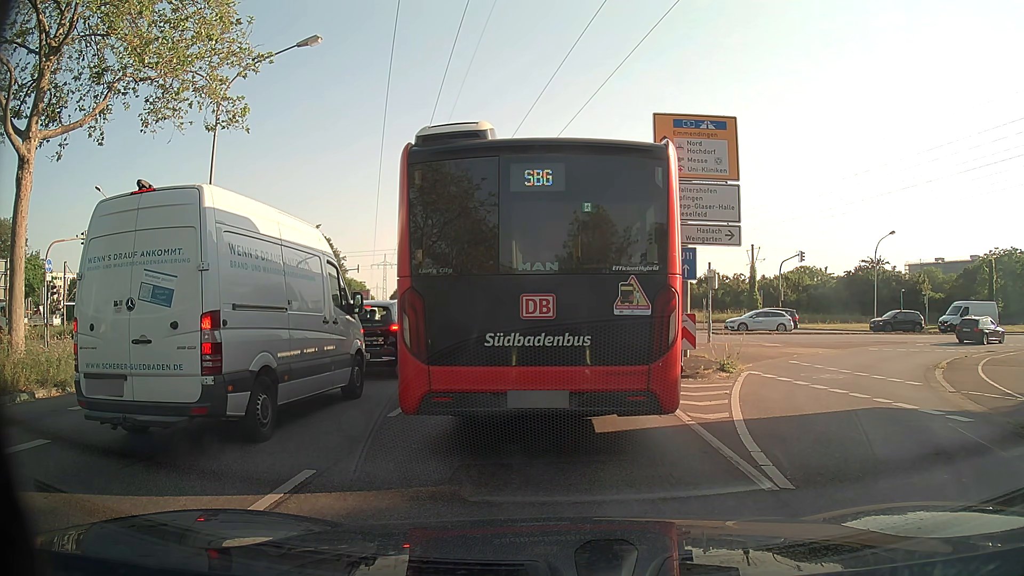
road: primary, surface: asphalt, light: Day
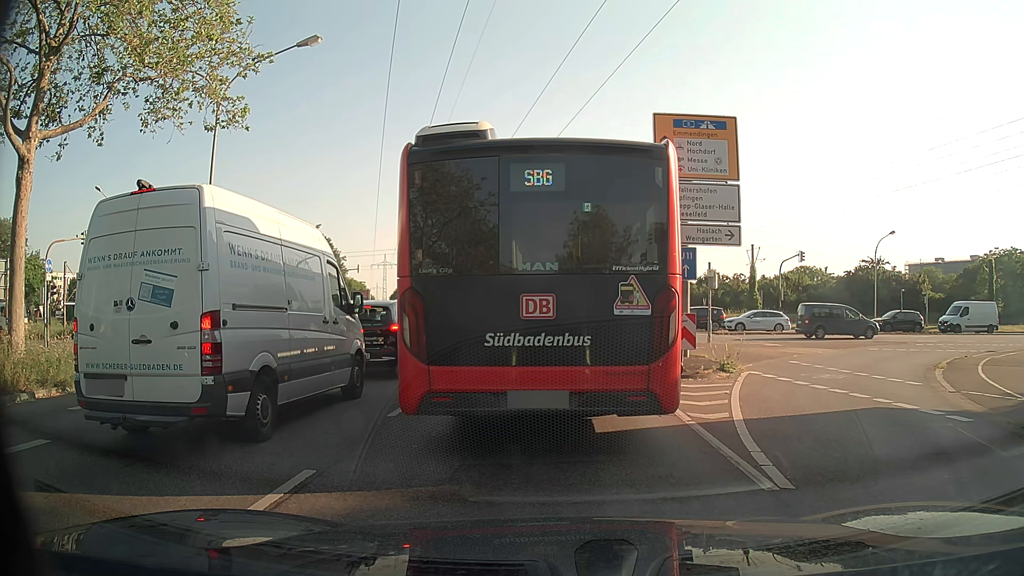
(0.0, 0.0) m; 0°
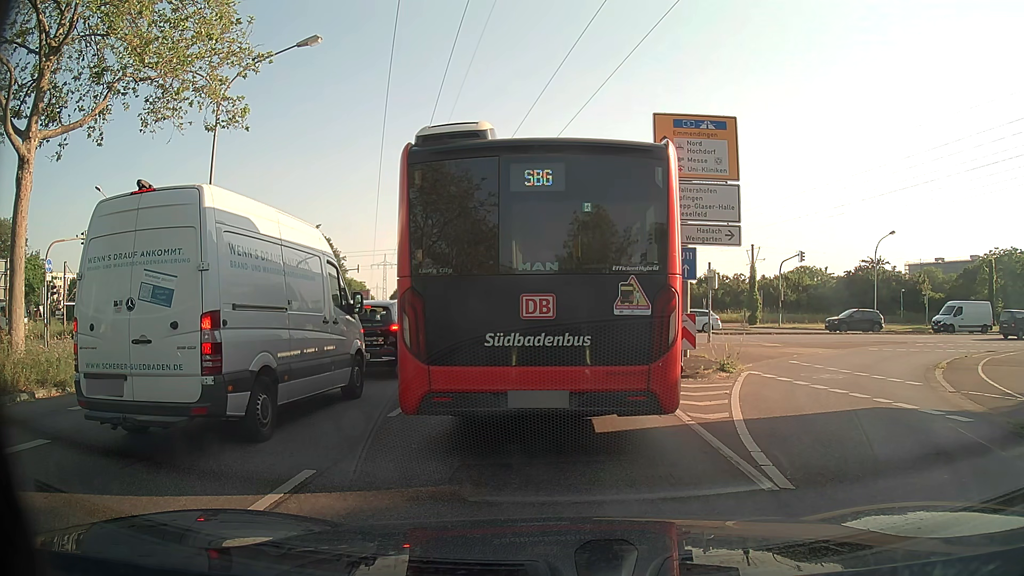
(0.0, 0.0) m; 0°
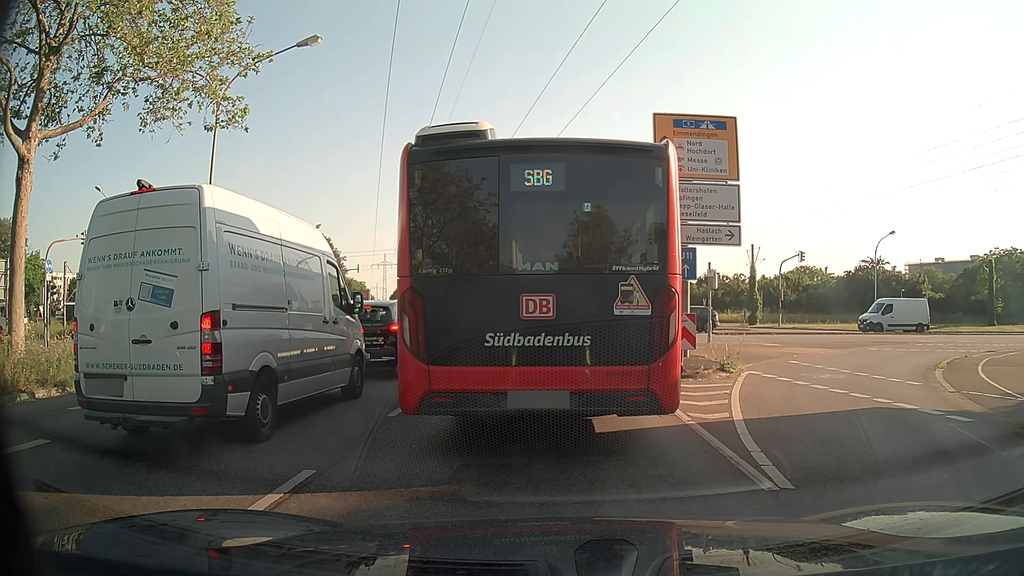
(0.0, 0.0) m; 0°
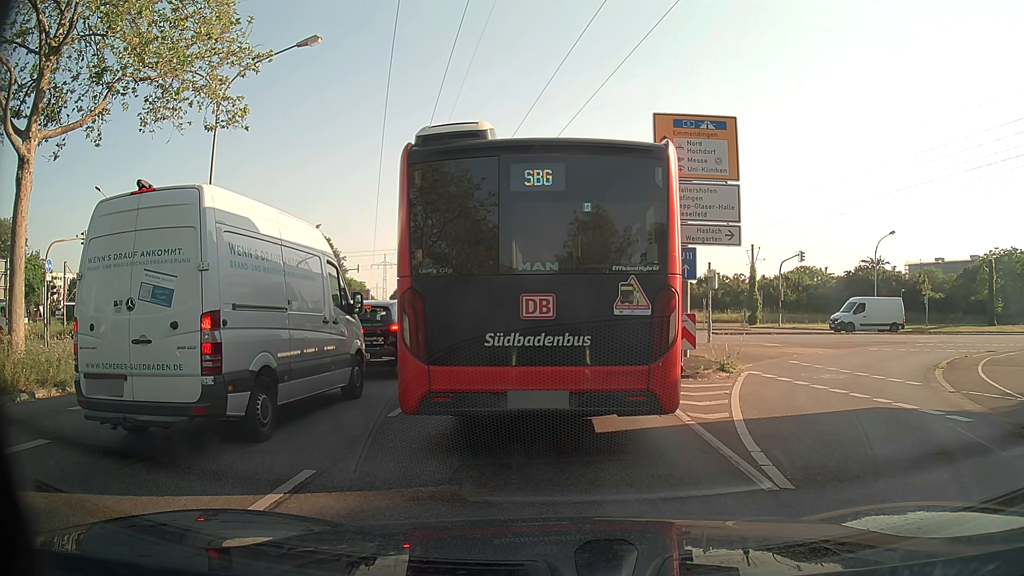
(0.0, 0.0) m; 0°
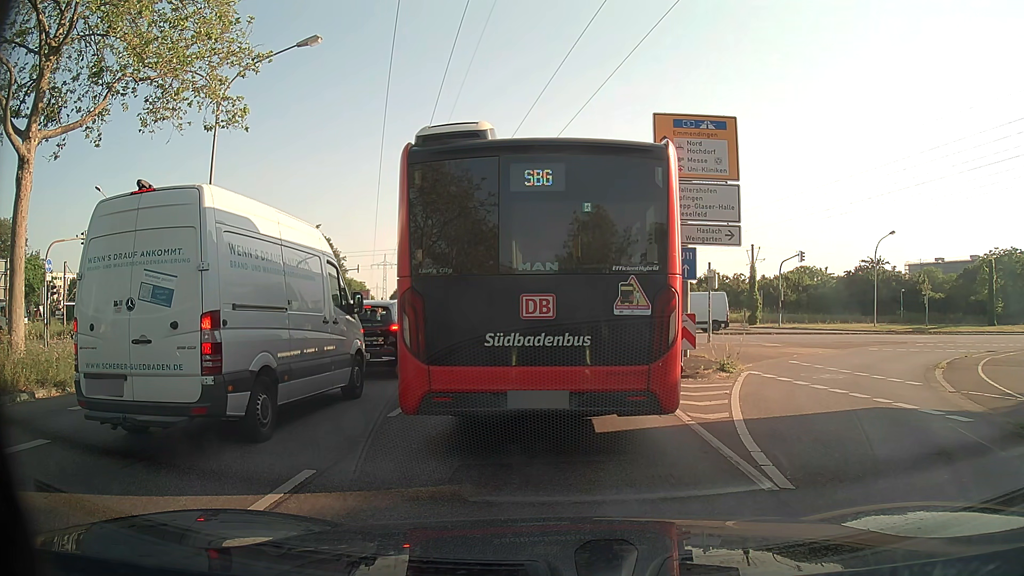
(0.0, 0.0) m; 0°
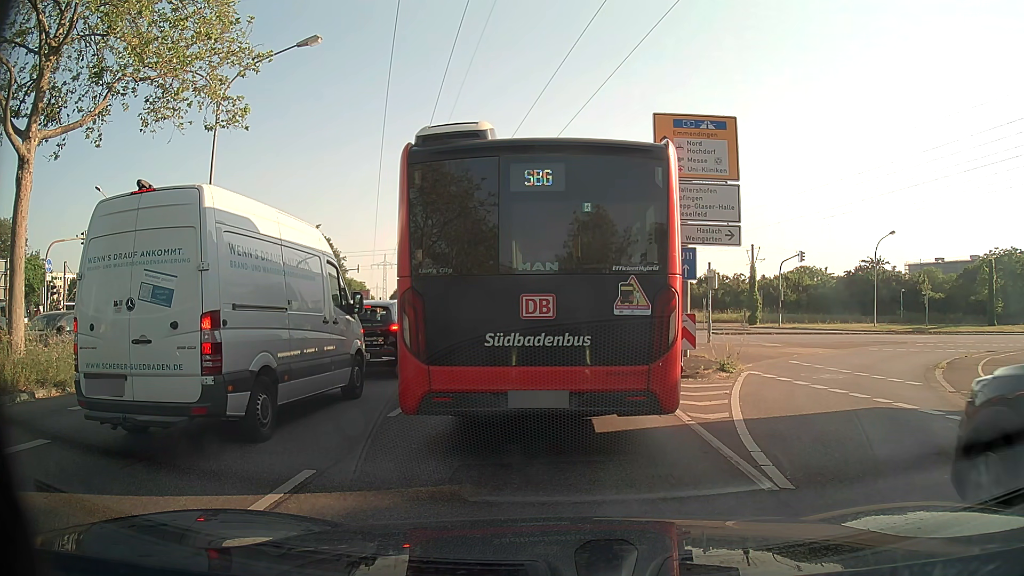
(0.0, 0.0) m; 0°
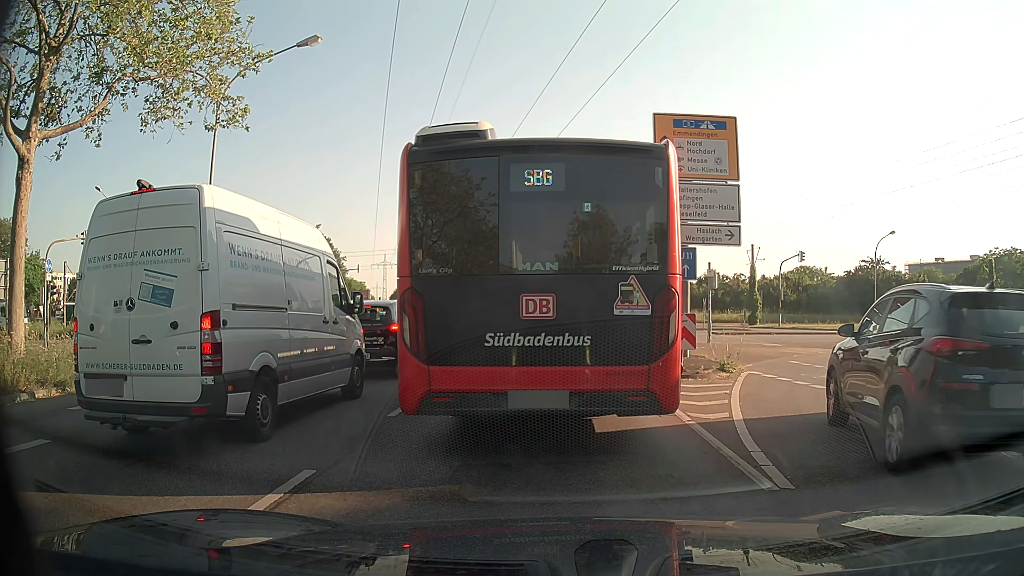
(0.0, 0.0) m; 0°
(-1, +10) (-2, +20) (-3, +30) (-4, +40) (-5, +50) (-6, +60) (-8, +70) (-10, +79) (-11, +89) (-13, +99) m
